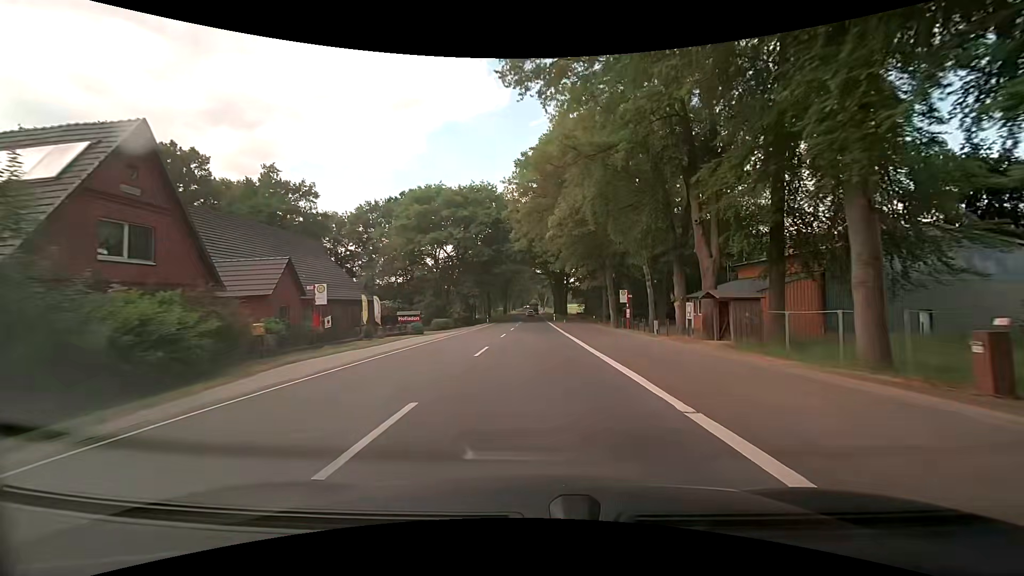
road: primary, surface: asphalt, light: Day
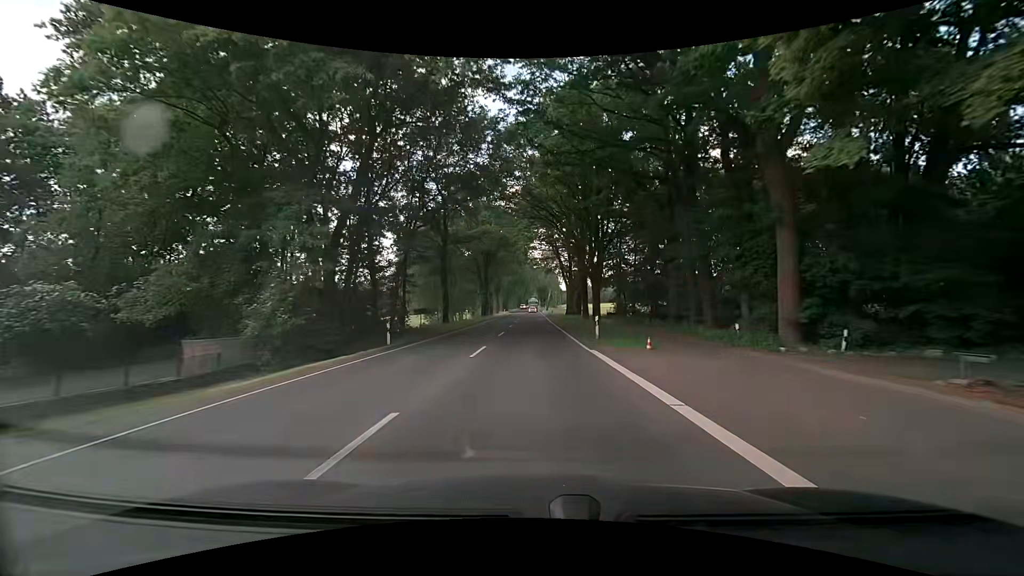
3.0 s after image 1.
(-0.1, +50.3) m; 0°
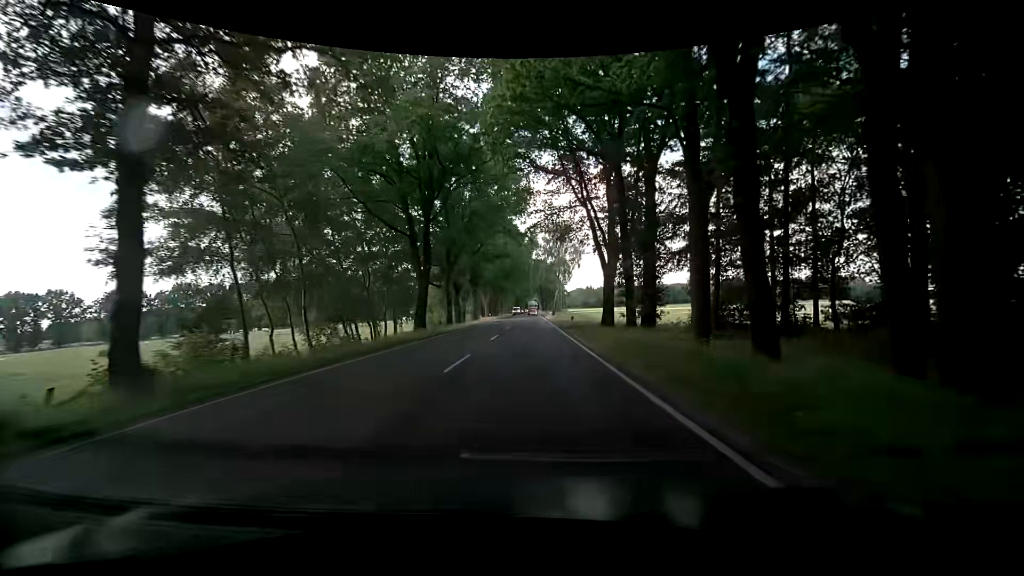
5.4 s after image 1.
(-0.1, +40.9) m; -1°
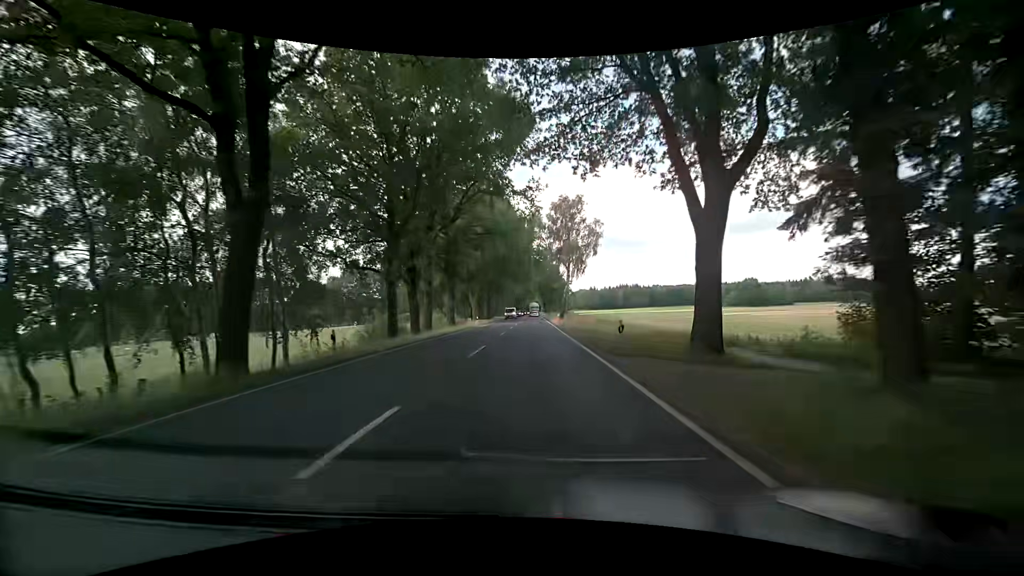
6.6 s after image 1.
(+0.2, +20.4) m; -1°
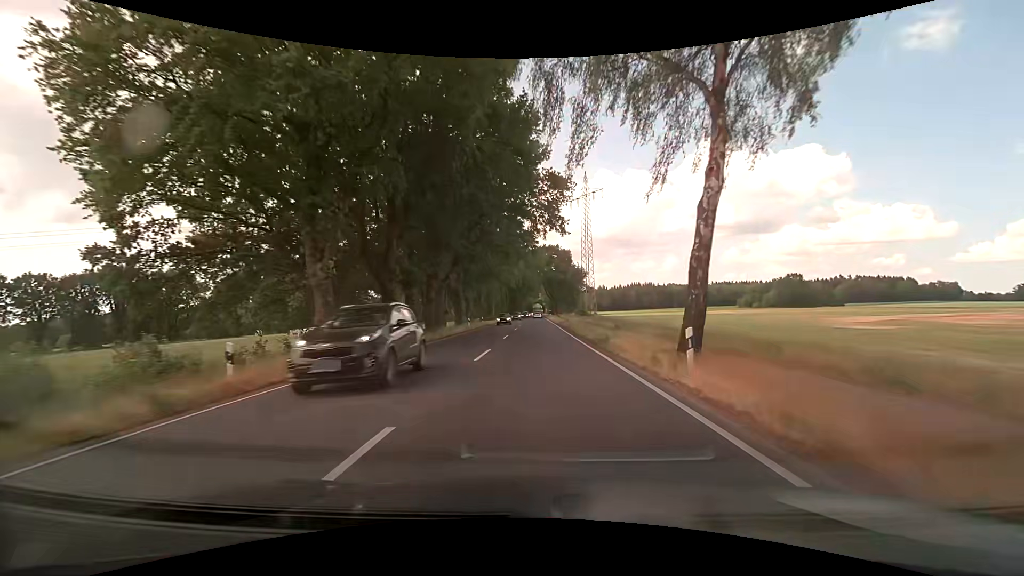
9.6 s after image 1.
(+1.0, +50.5) m; +1°
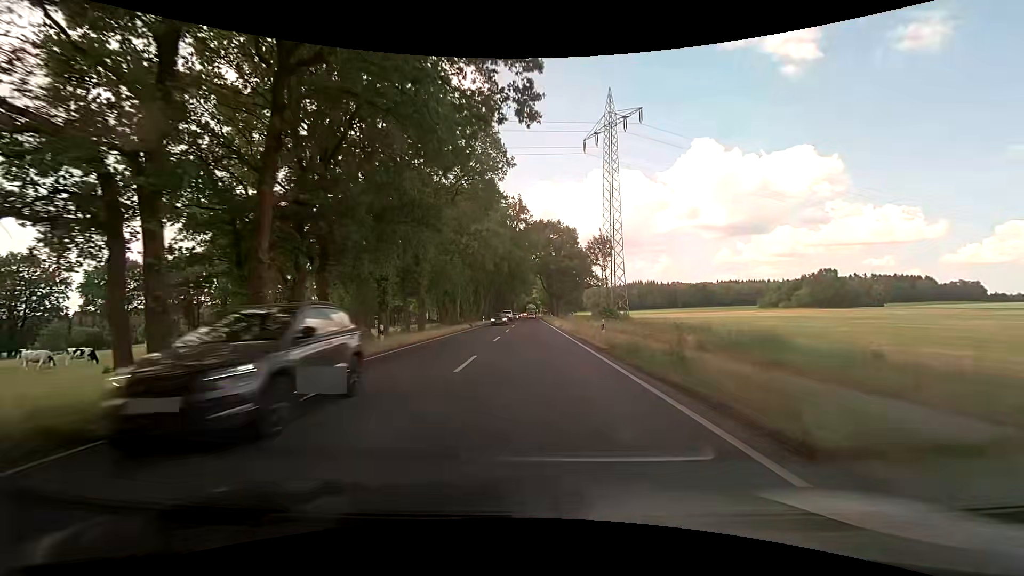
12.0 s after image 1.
(+0.2, +39.8) m; +1°
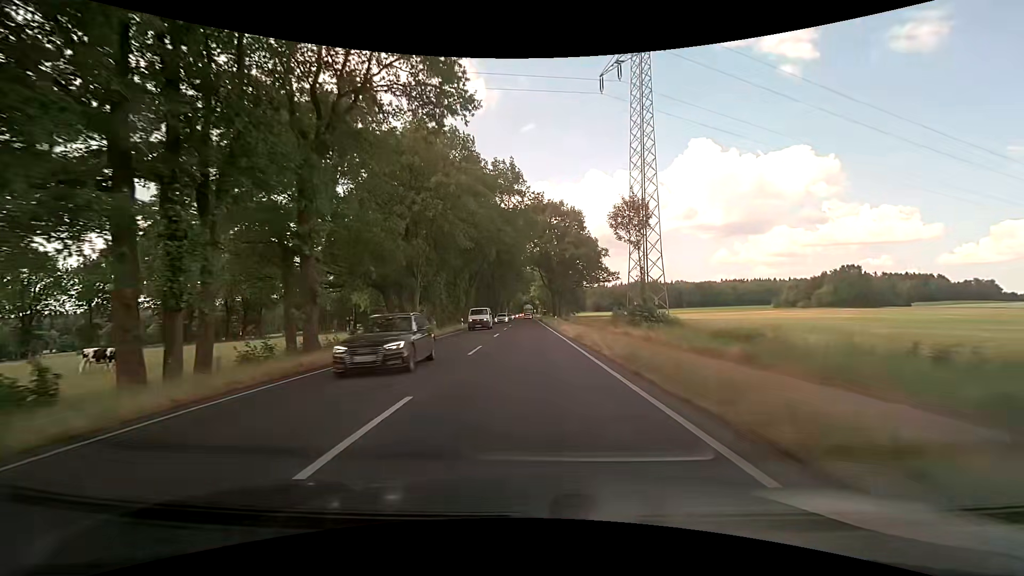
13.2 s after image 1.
(-0.1, +19.7) m; -1°
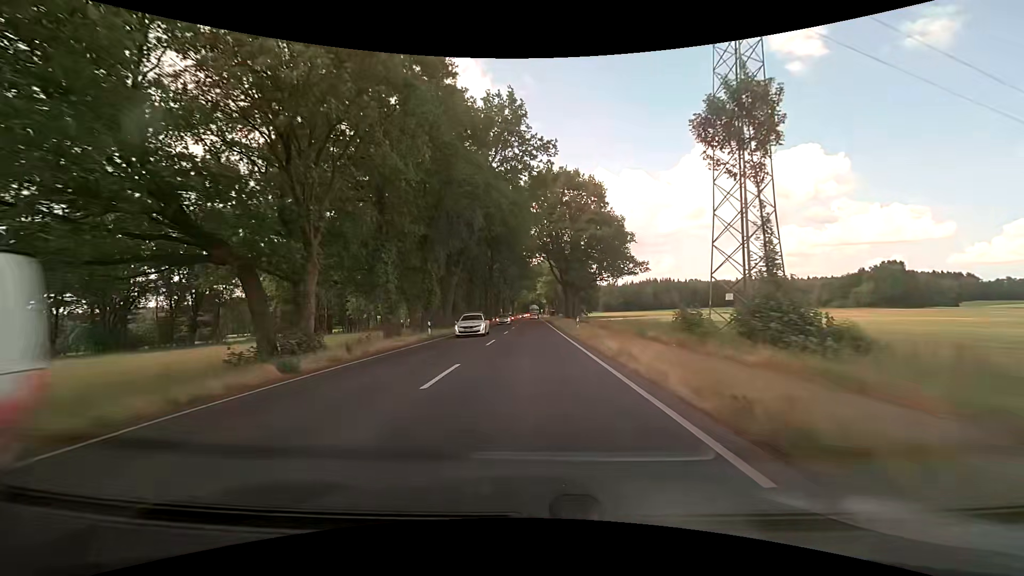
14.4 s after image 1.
(0.0, +19.6) m; -1°
(0, +10) (0, +20) (0, +30) (0, +40) (0, +50) (0, +60) (0, +70) (0, +80) (0, +90) (0, +100) m
